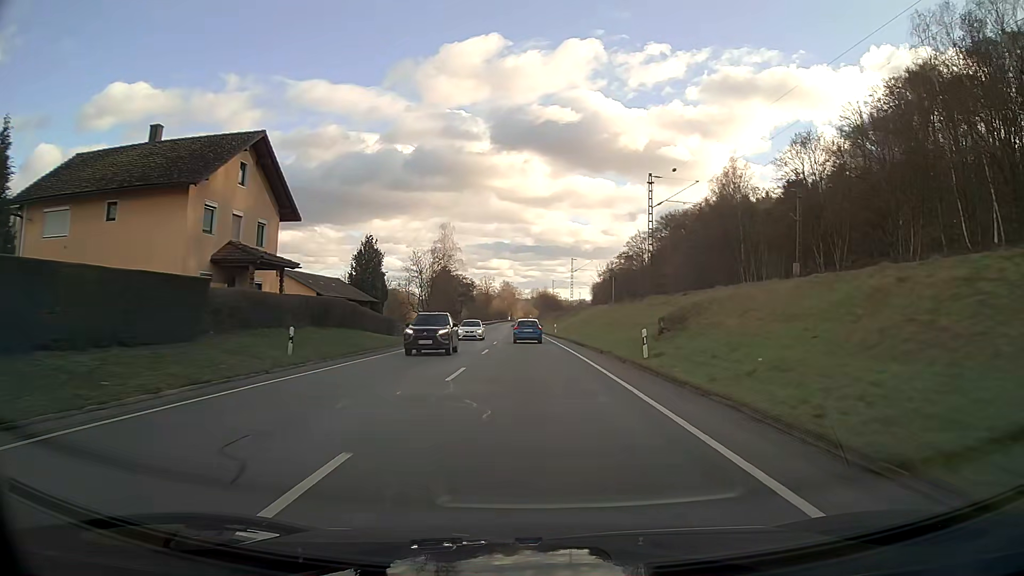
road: primary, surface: asphalt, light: Day
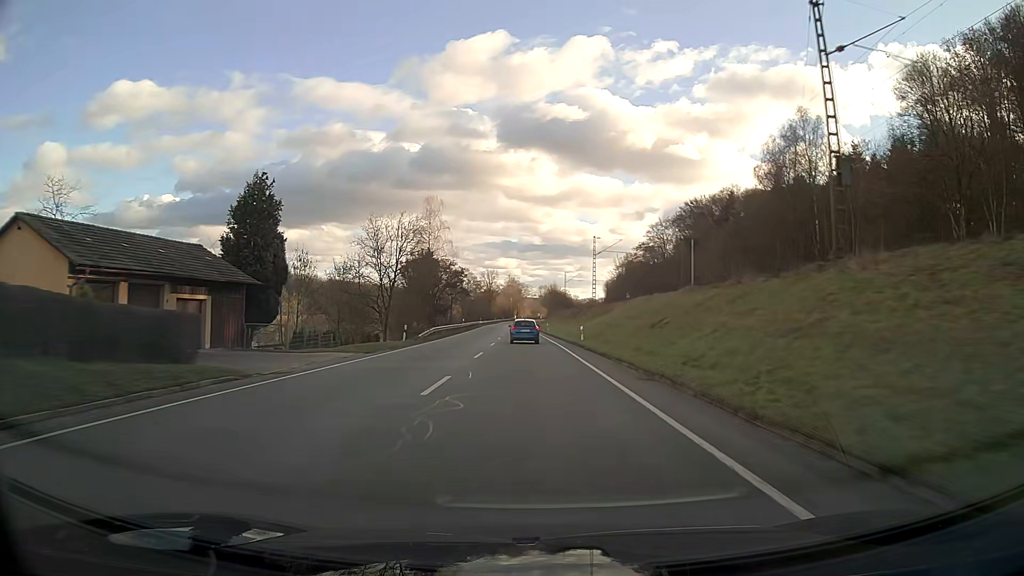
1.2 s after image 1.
(-0.2, +27.3) m; -1°
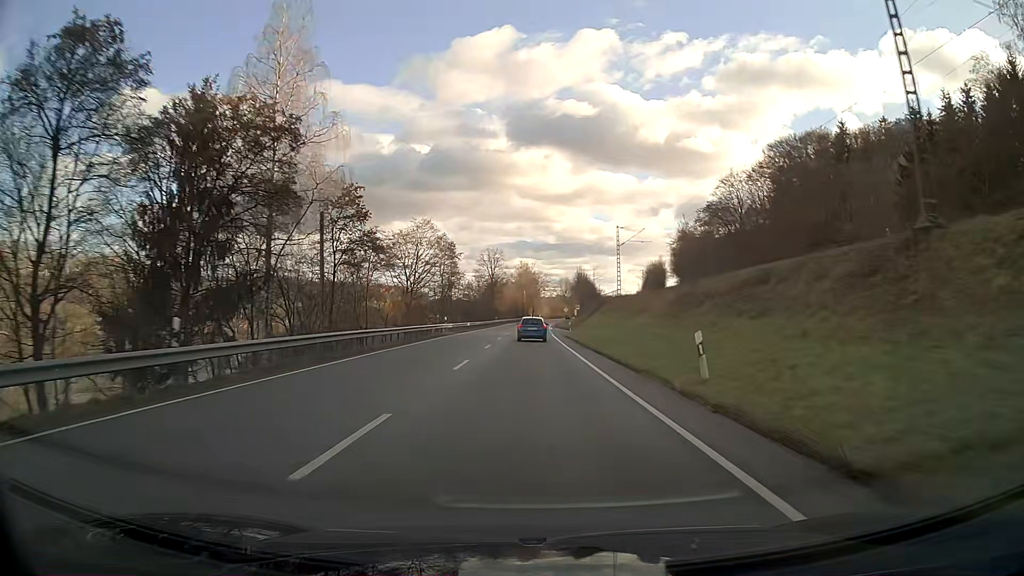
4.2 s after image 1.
(-0.8, +68.1) m; -1°
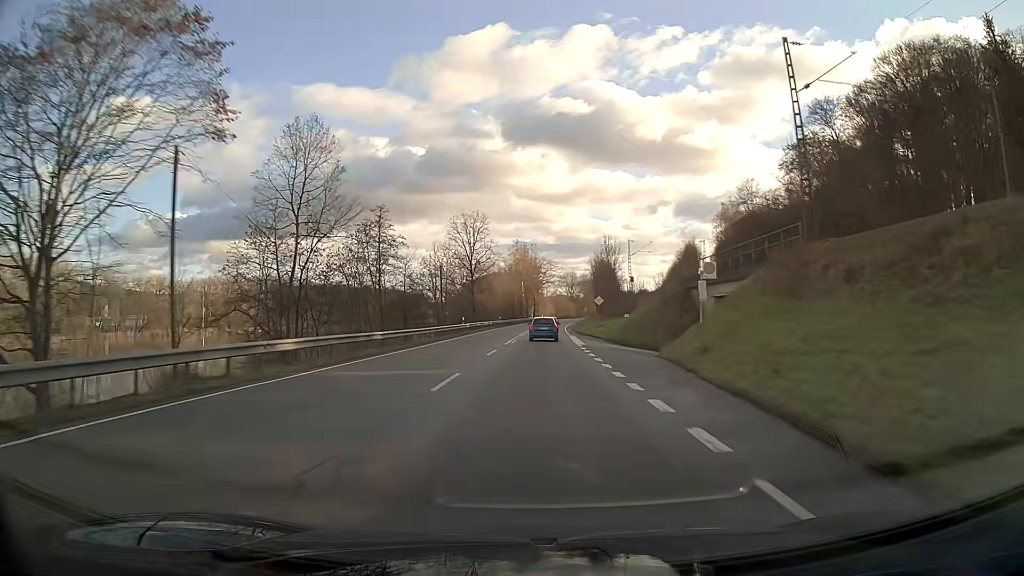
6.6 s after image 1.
(-0.1, +54.2) m; 0°
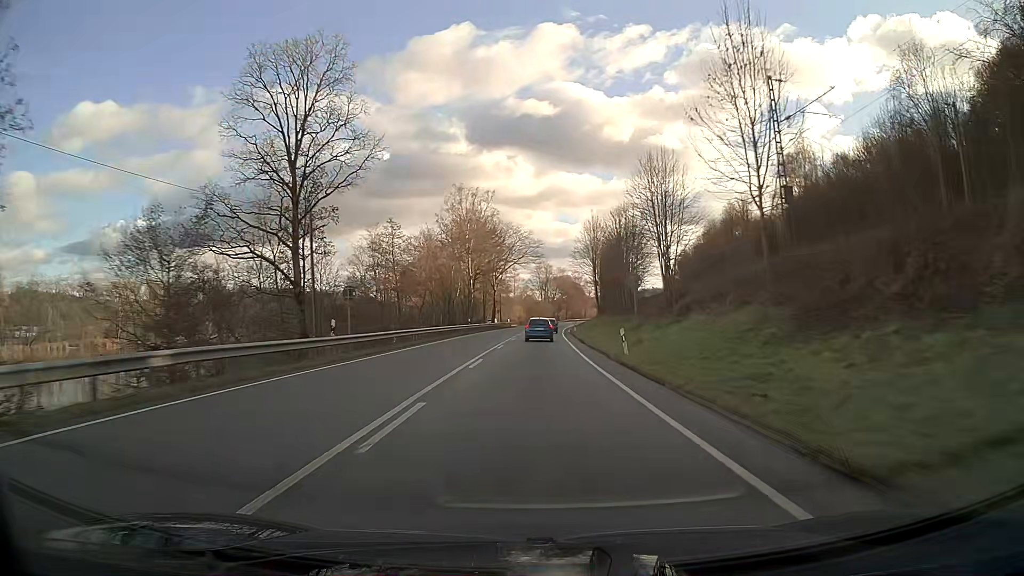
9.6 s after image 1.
(+1.4, +67.3) m; +3°
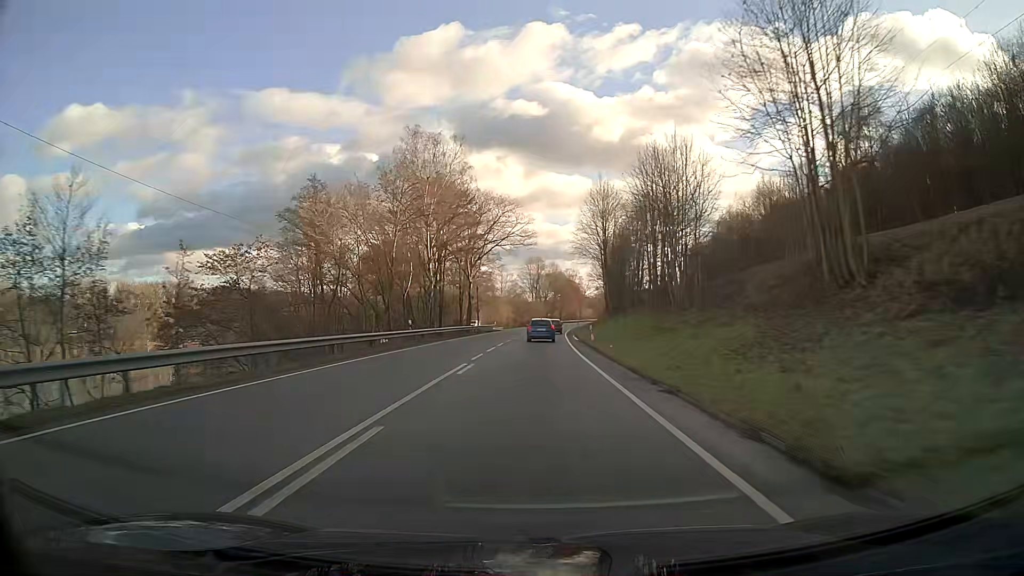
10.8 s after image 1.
(+0.2, +26.9) m; +1°
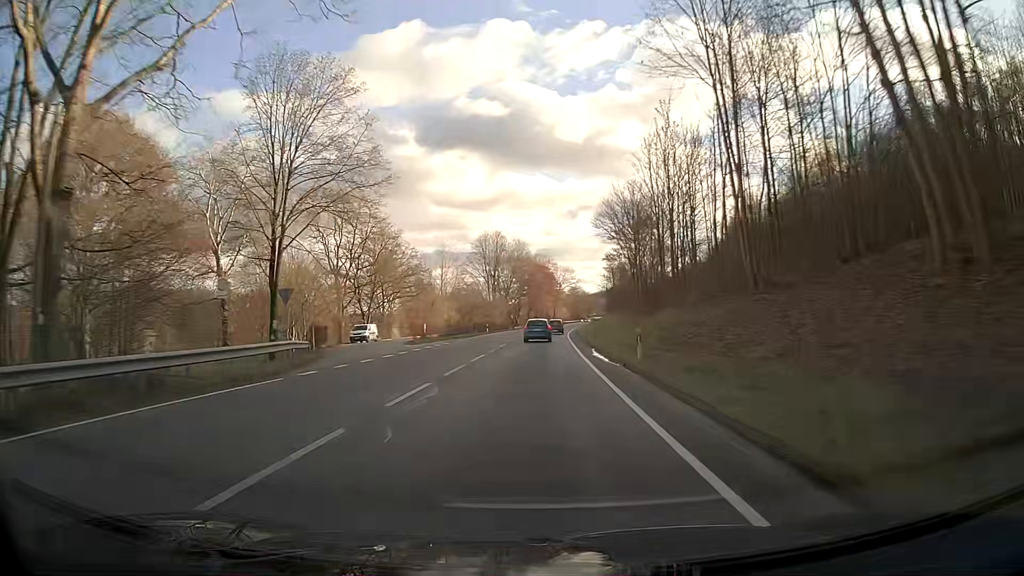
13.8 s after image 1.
(+1.6, +67.4) m; +3°
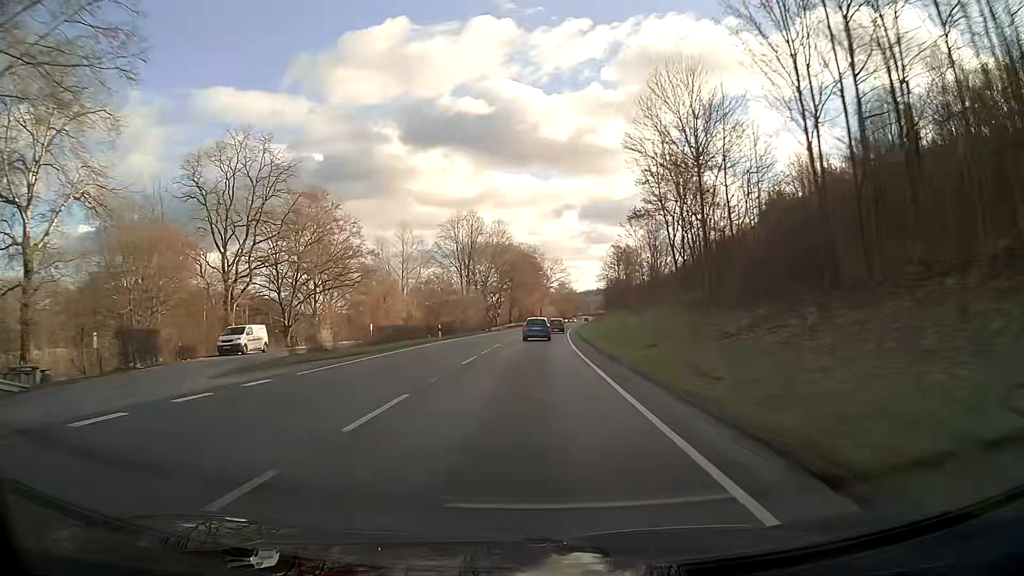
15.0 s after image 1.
(+0.3, +27.1) m; +1°
